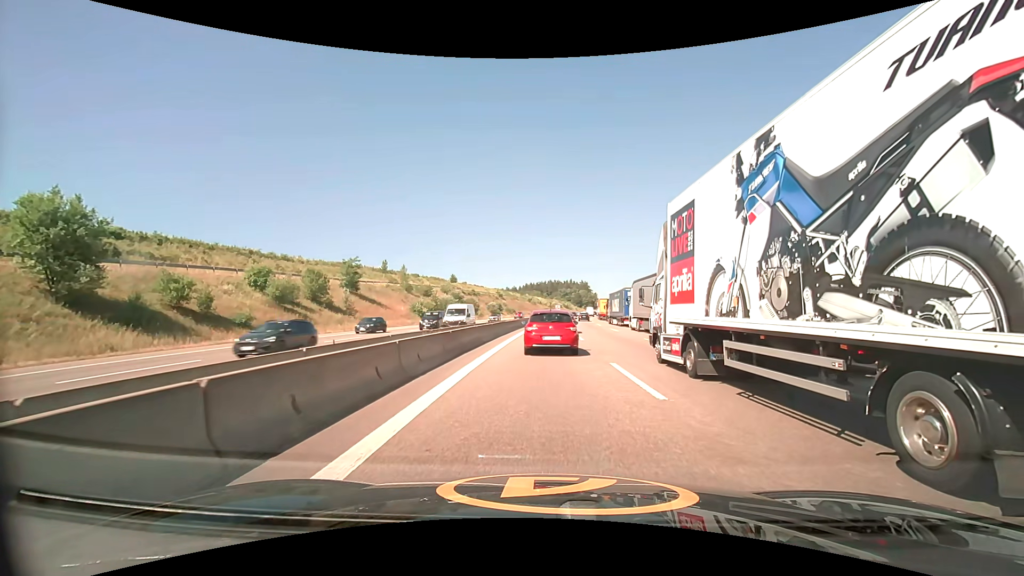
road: motorway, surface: asphalt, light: Day
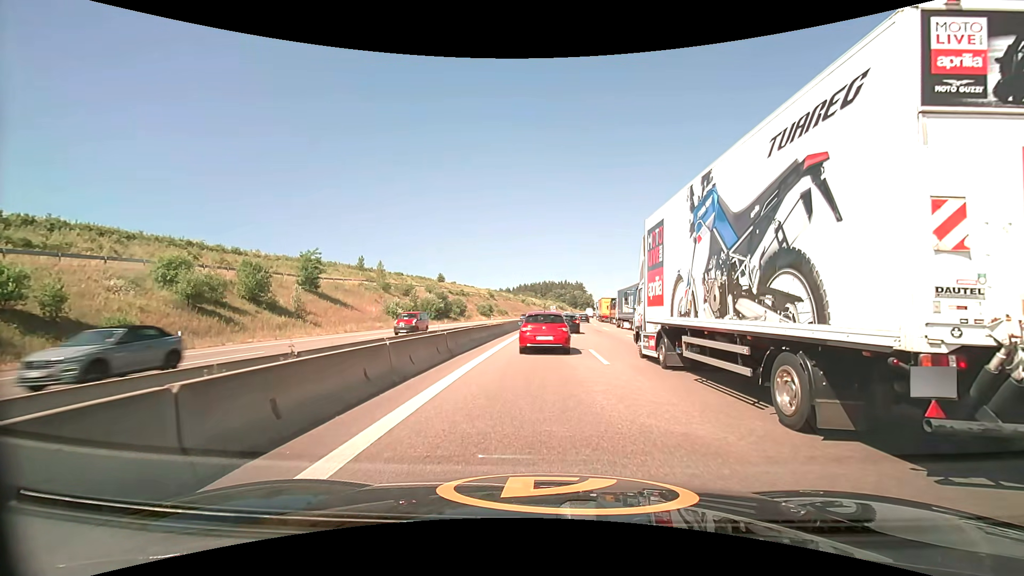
(+0.1, +12.1) m; +1°
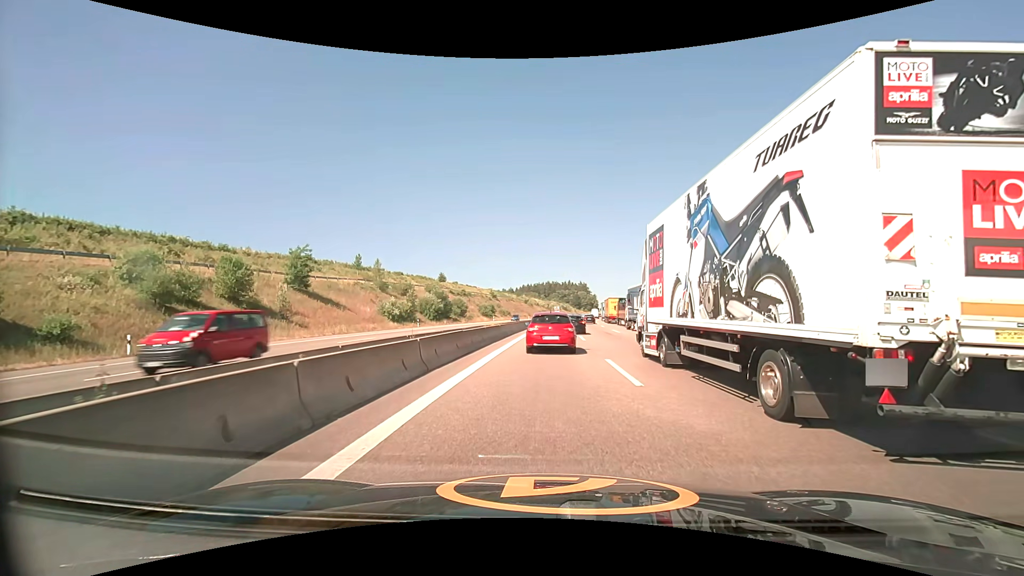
(0.0, +4.1) m; 0°
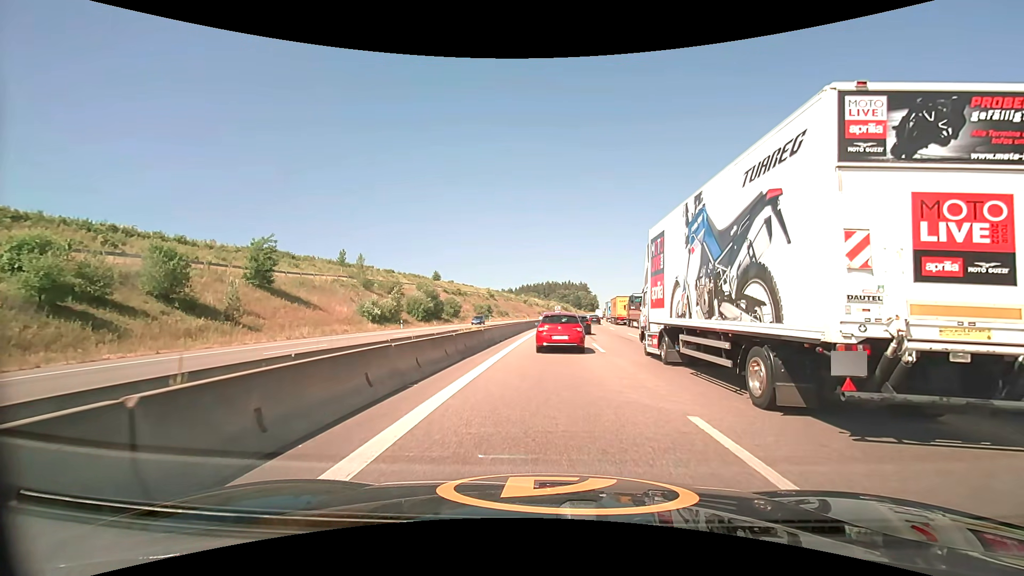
(0.0, +8.7) m; 0°
